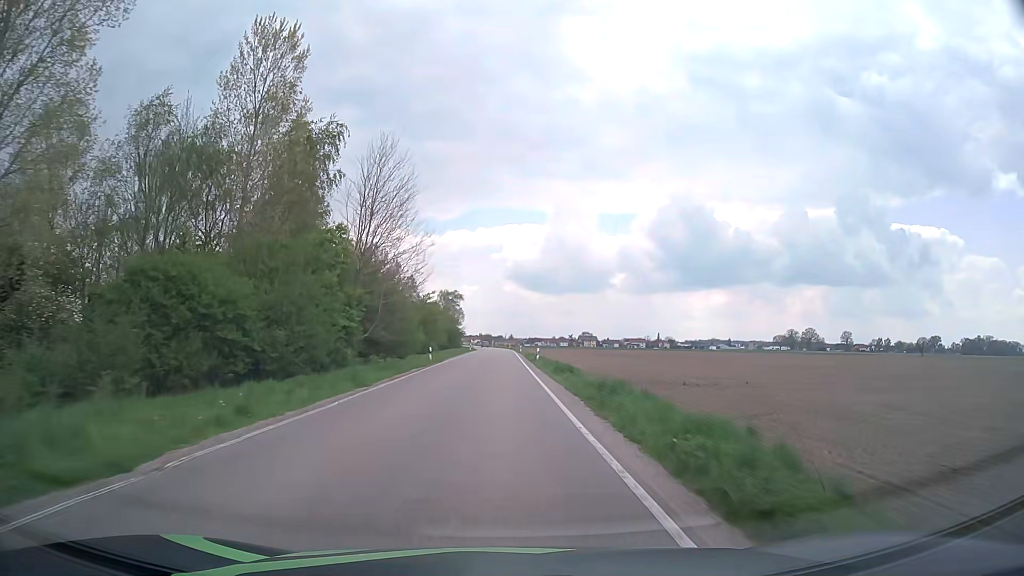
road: secondary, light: Day
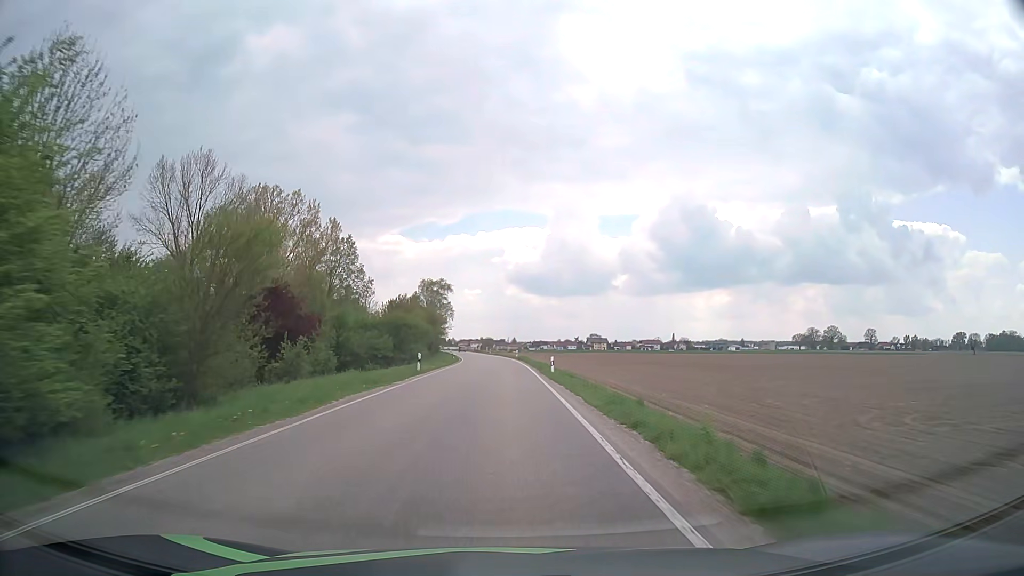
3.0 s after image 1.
(-0.3, +54.9) m; 0°
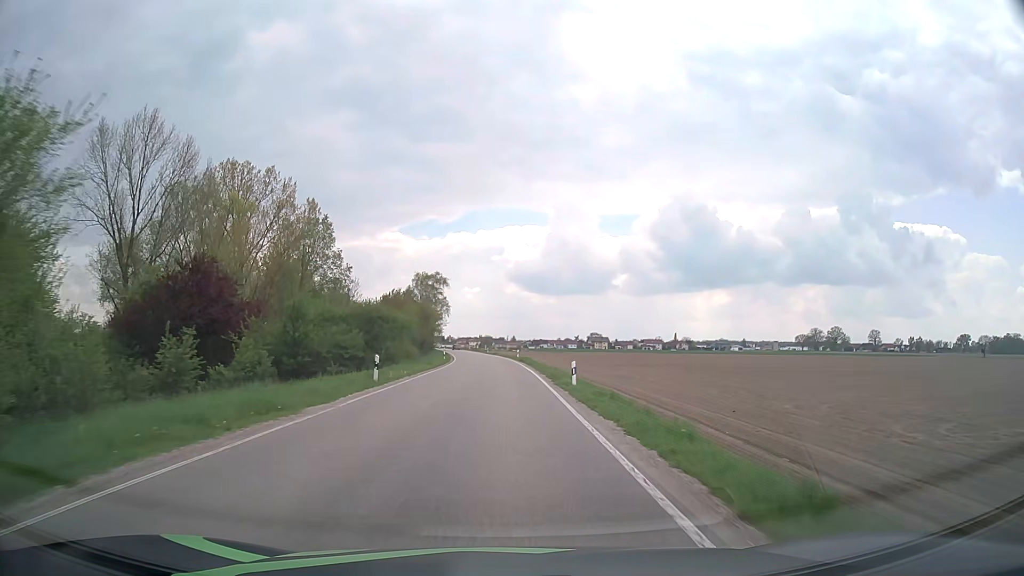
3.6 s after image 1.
(0.0, +10.8) m; 0°
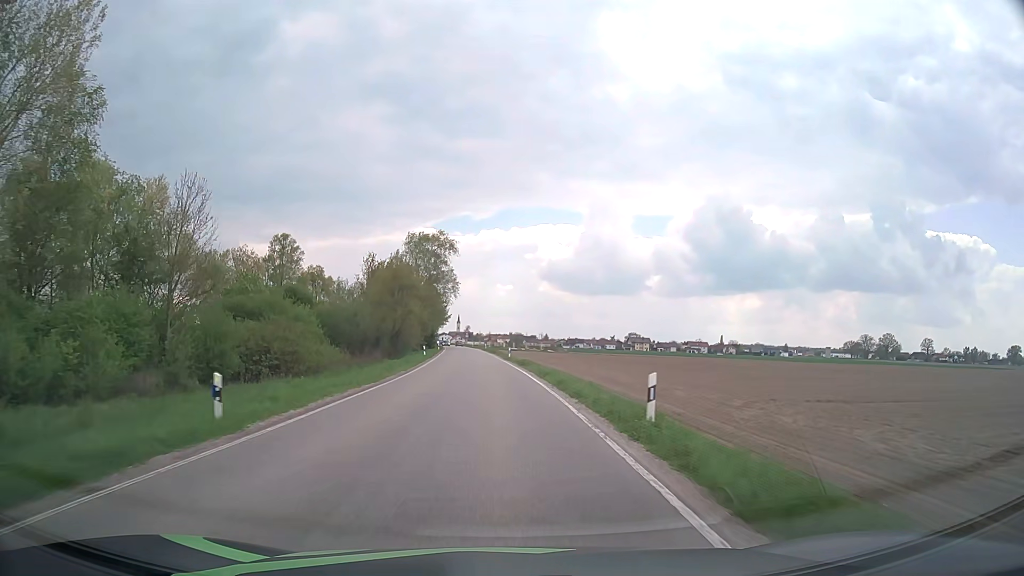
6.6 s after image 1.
(-0.7, +54.0) m; -3°
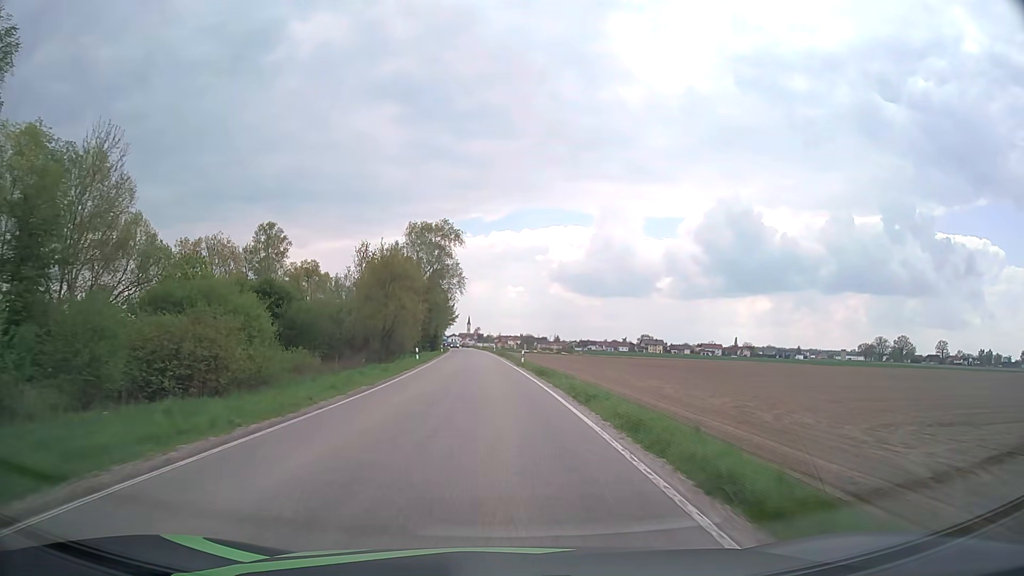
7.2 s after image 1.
(-0.1, +10.8) m; -1°
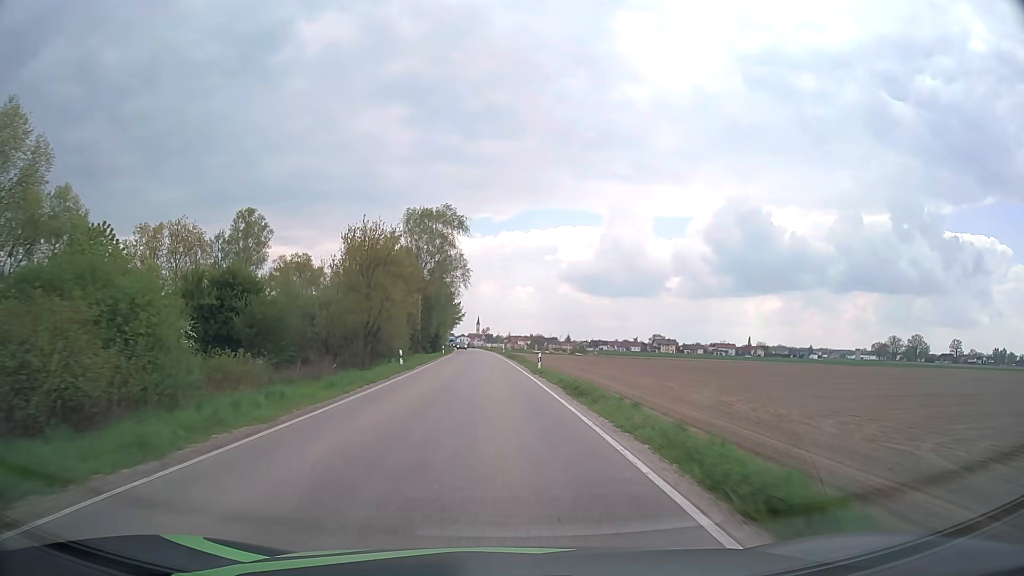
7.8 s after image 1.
(-0.1, +10.7) m; -1°
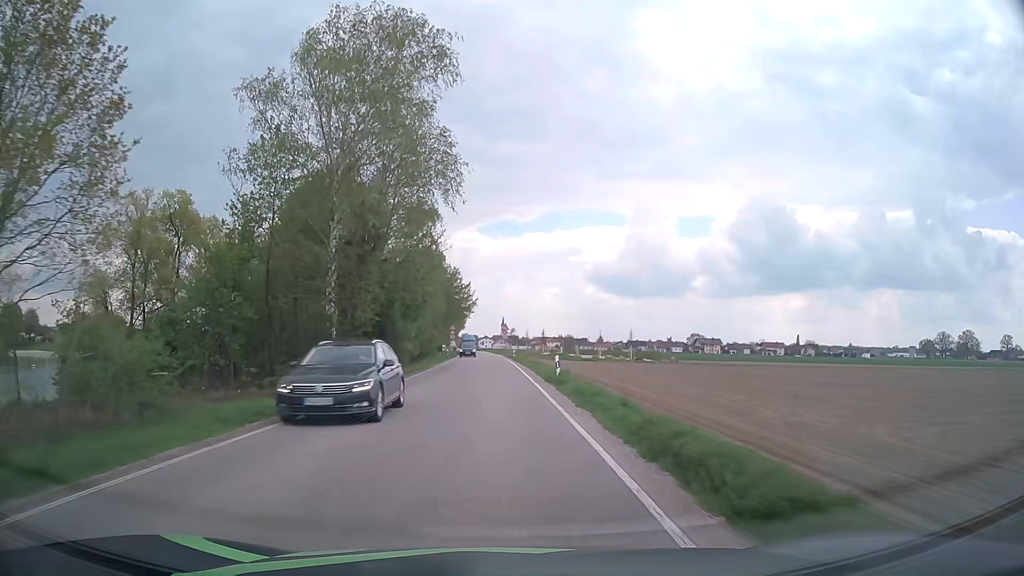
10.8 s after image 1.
(-1.2, +52.3) m; -2°
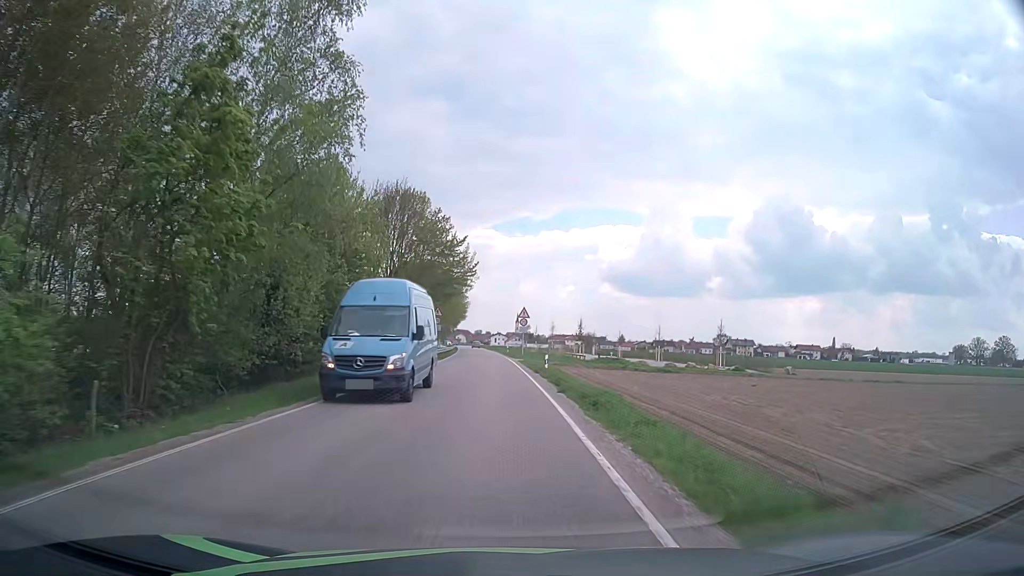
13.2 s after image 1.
(-0.4, +40.5) m; -1°
(0, +10) (0, +20) (0, +30) (-1, +40) (-1, +50) (-1, +60) (-2, +70) (-2, +80) (-3, +90) (-3, +100) m
